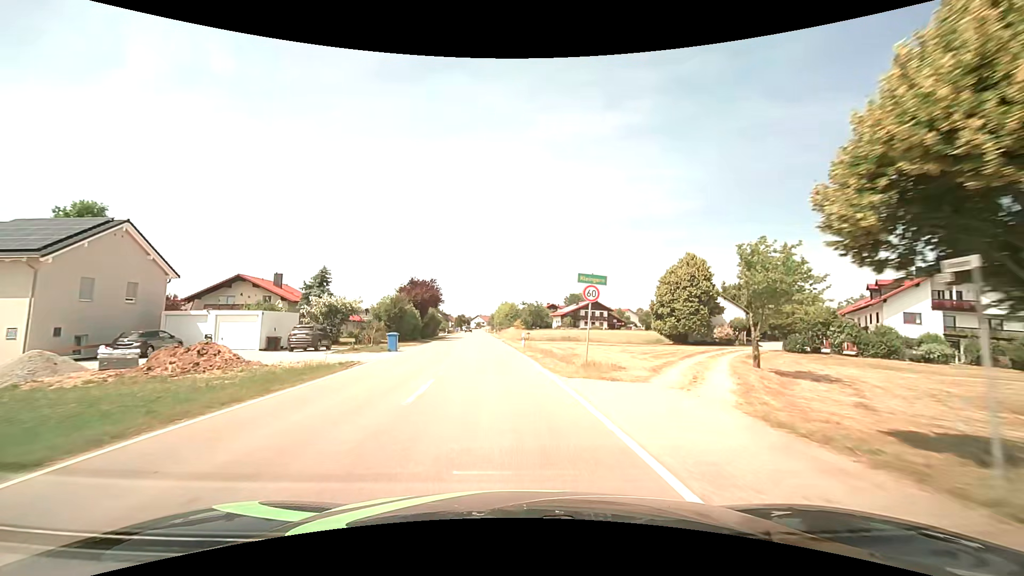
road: tertiary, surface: asphalt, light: Day
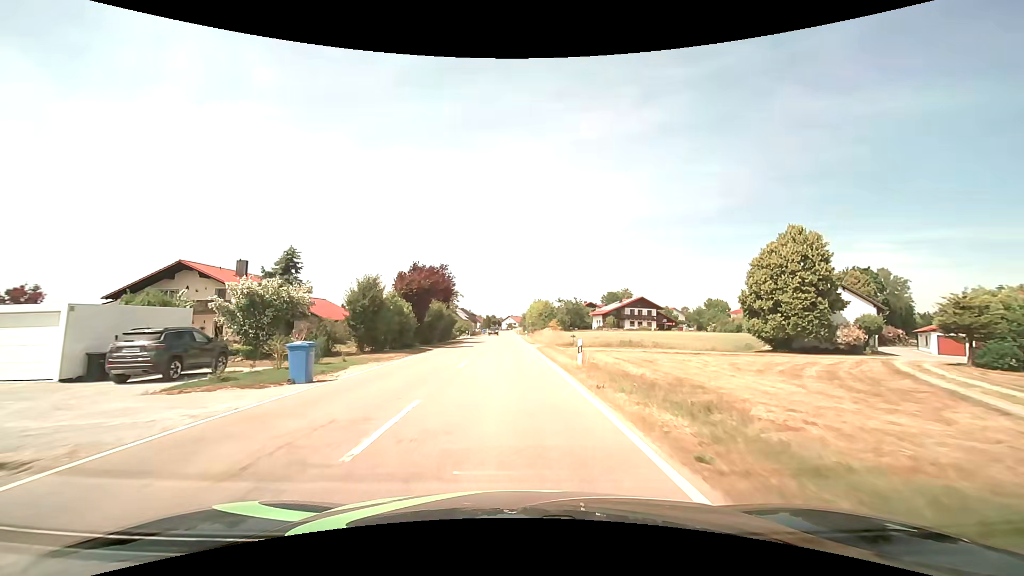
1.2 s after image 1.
(-0.6, +16.0) m; -4°
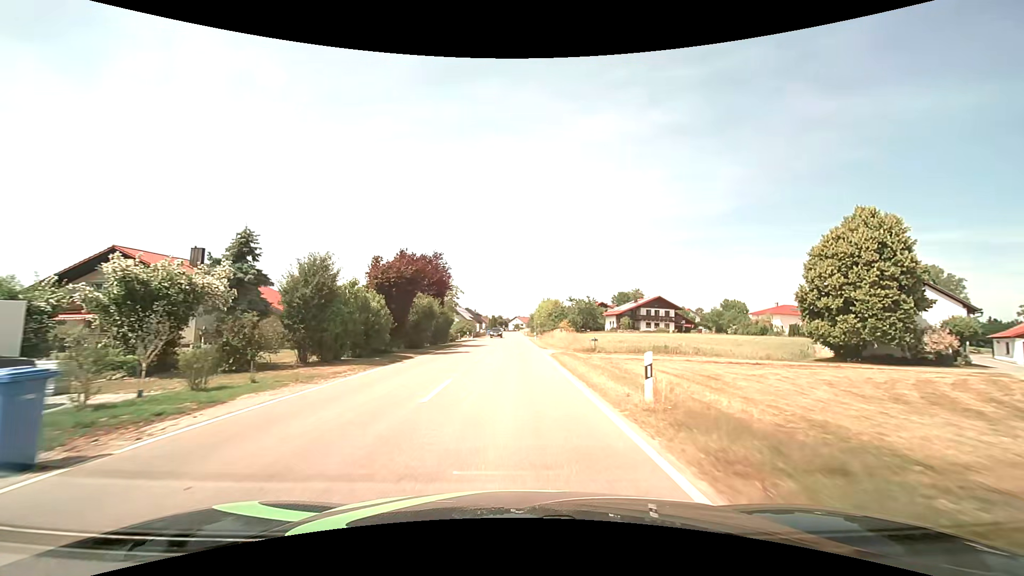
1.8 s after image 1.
(-0.1, +7.9) m; -1°
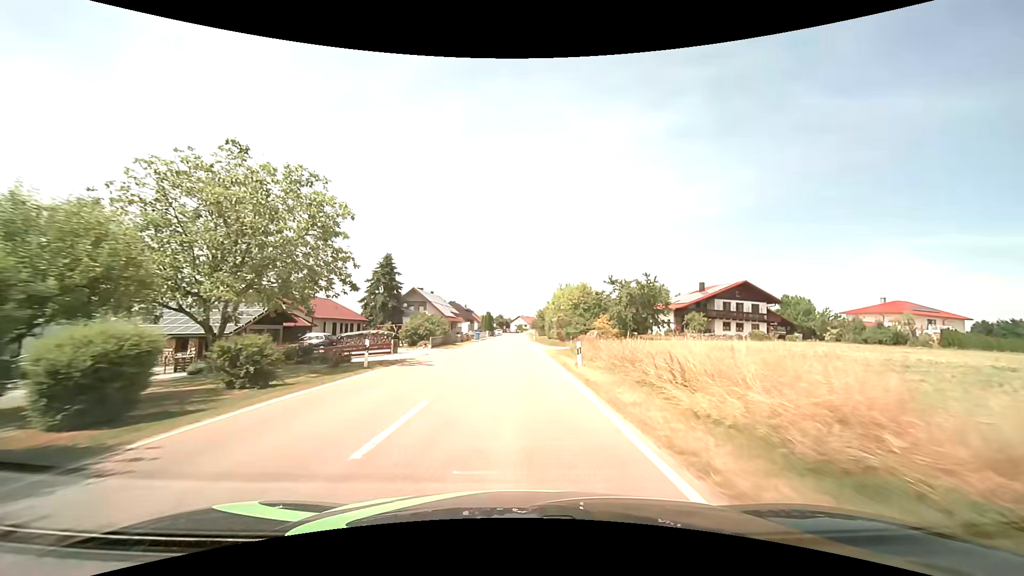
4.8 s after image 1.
(0.0, +39.3) m; 0°
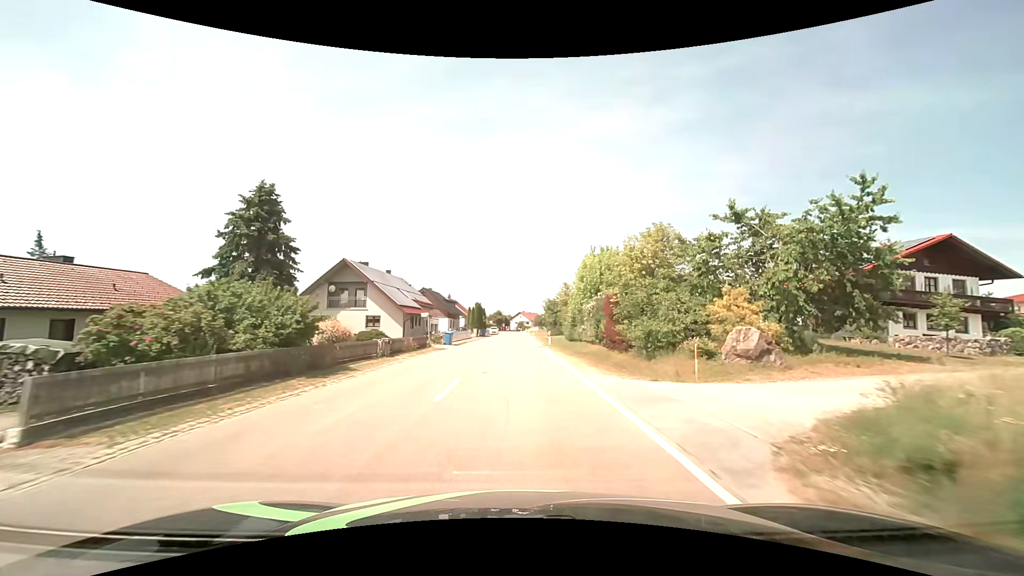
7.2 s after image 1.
(+0.1, +32.2) m; 0°
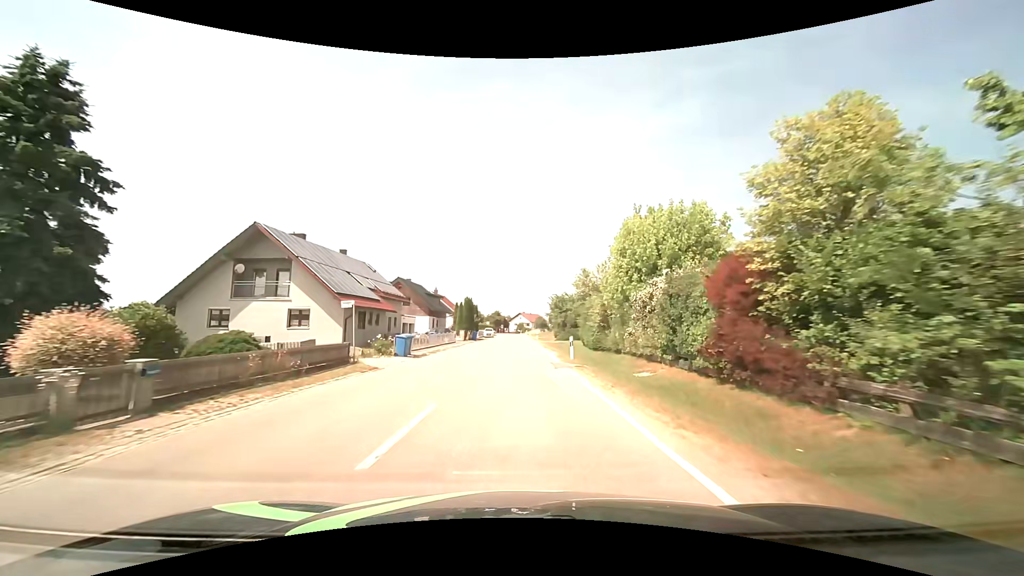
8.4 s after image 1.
(0.0, +16.3) m; 0°
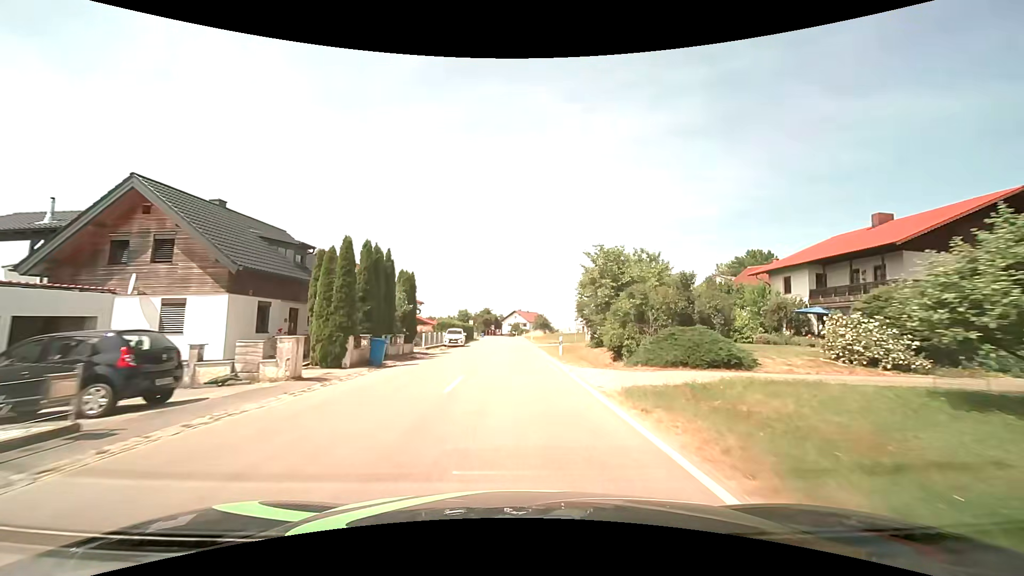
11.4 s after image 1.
(+0.2, +41.3) m; +1°
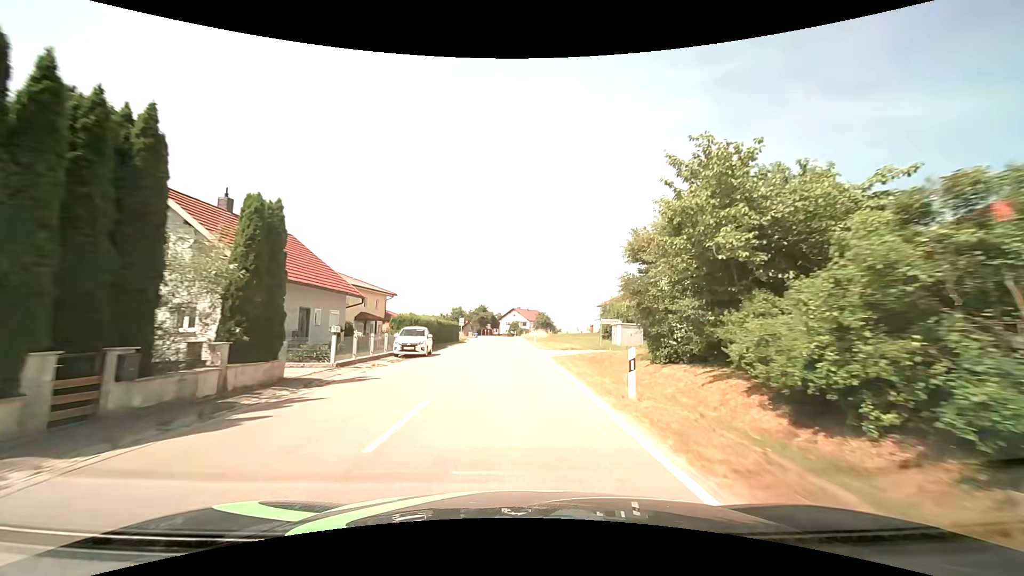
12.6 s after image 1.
(+0.1, +16.7) m; +1°
(0, +10) (0, +20) (0, +30) (0, +40) (0, +50) (-1, +60) (-1, +70) (-1, +80) (-1, +90) (-1, +100) m
